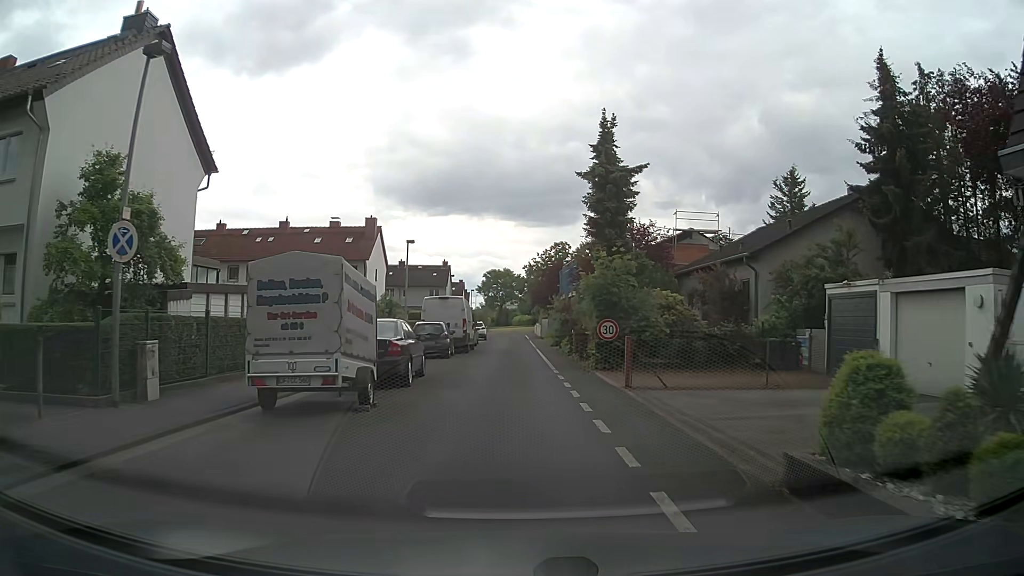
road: residential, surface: asphalt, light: Day
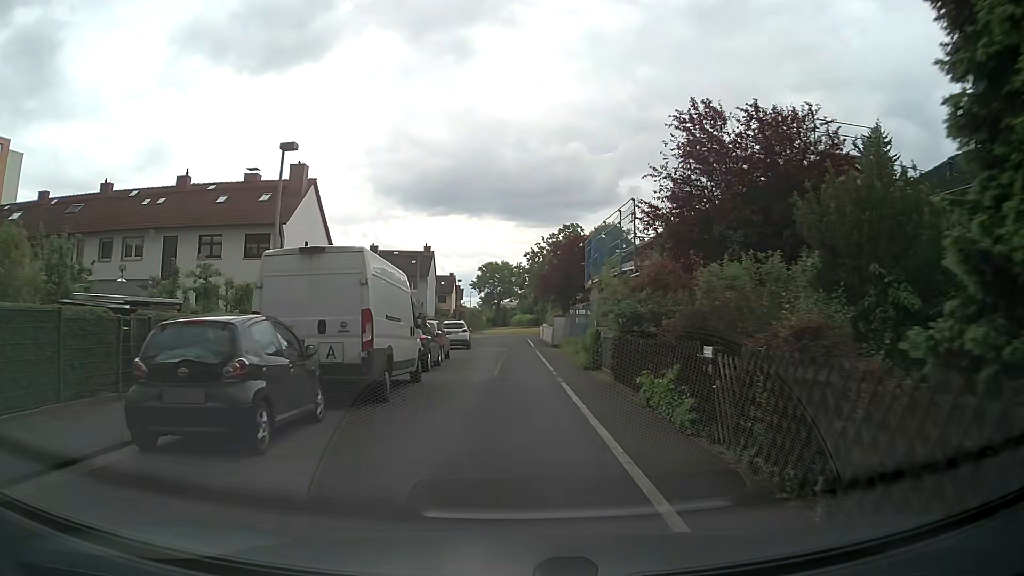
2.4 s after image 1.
(-0.1, +19.6) m; 0°
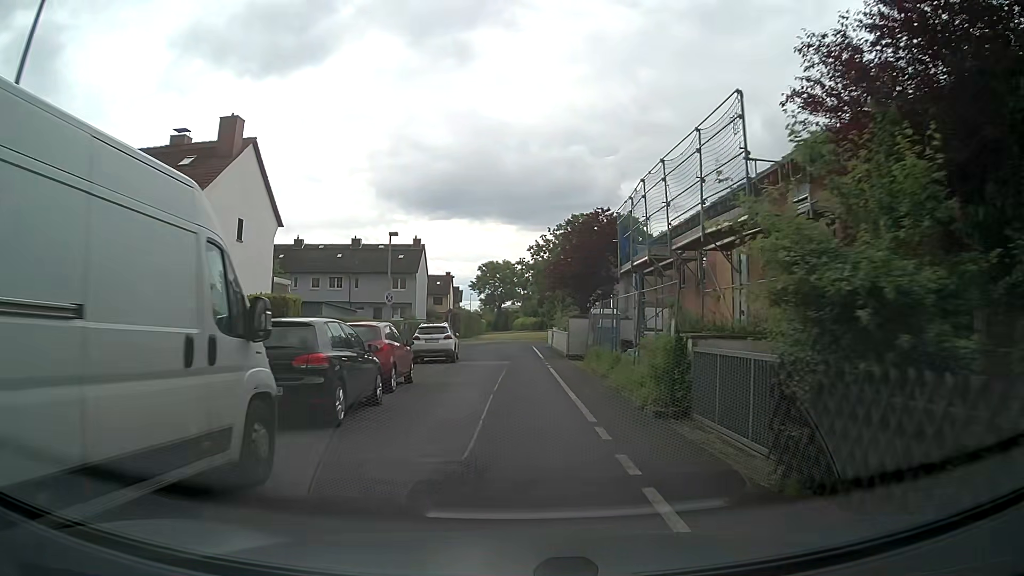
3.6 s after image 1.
(-0.1, +10.0) m; -1°
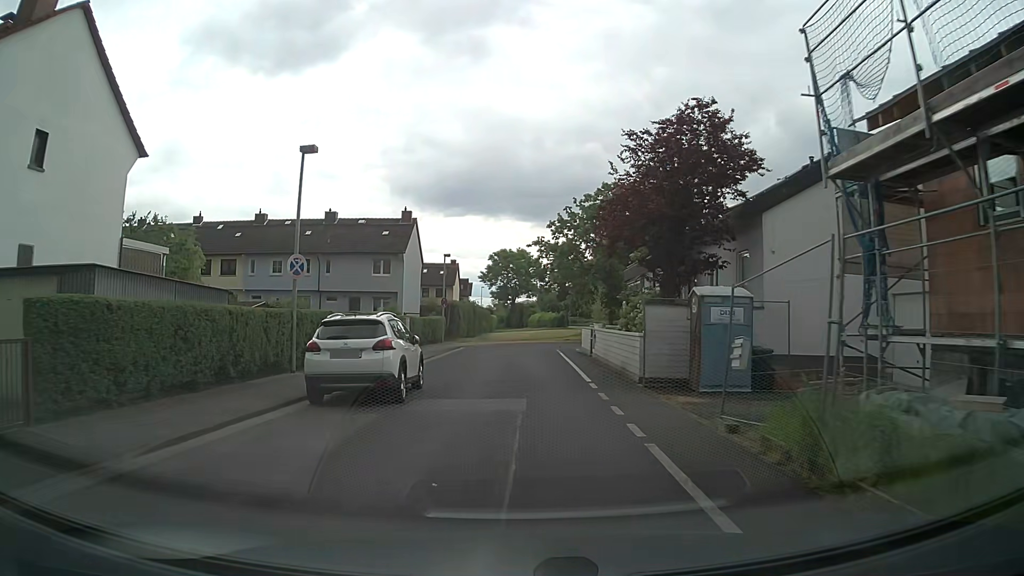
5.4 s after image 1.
(-0.1, +15.0) m; -1°
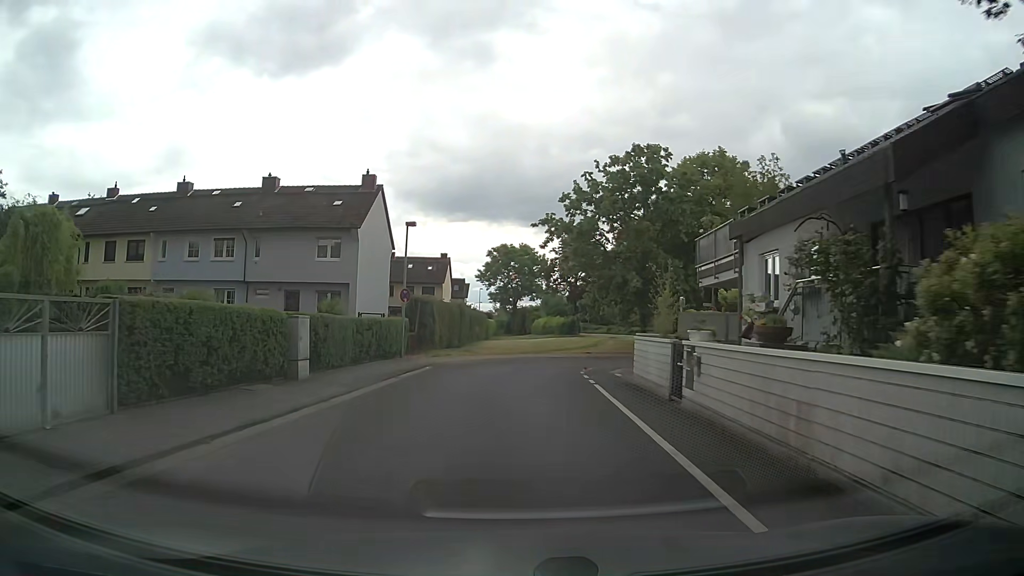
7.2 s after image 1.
(+0.2, +14.7) m; 0°
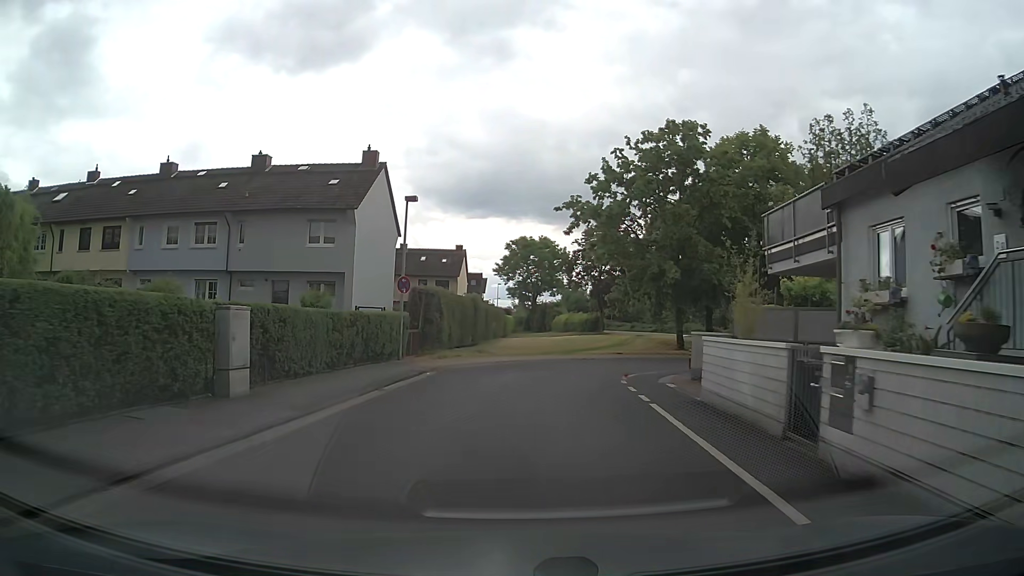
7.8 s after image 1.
(-0.1, +4.8) m; -1°
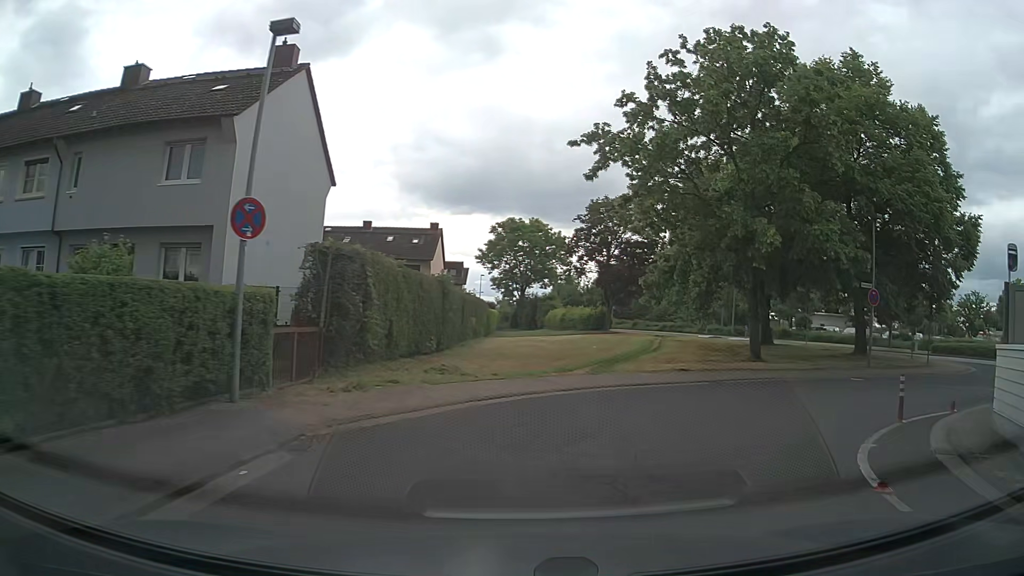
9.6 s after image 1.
(-0.4, +13.5) m; +1°
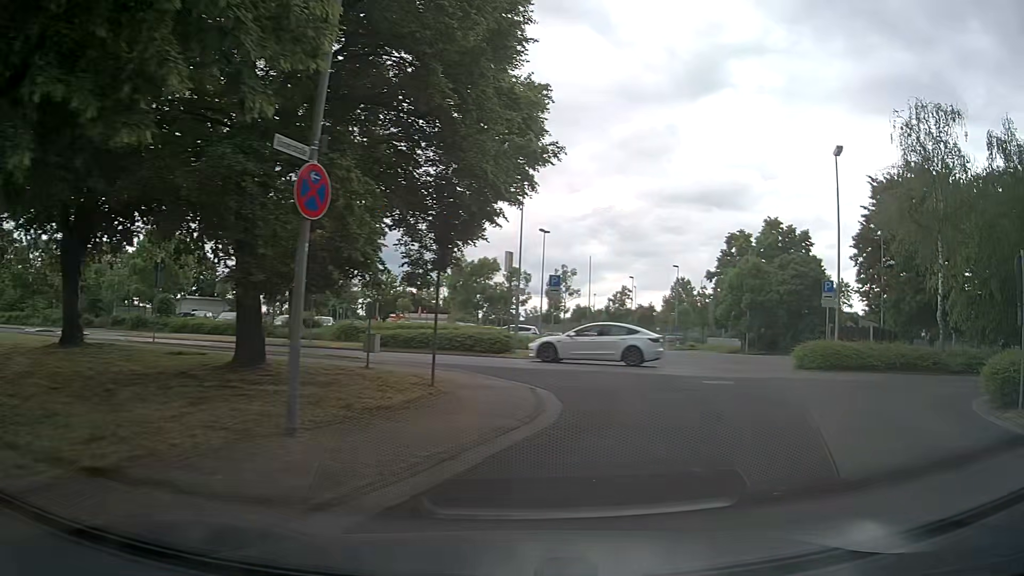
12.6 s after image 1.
(+7.0, +16.1) m; +53°
(+1, +10) (+1, +20) (-5, +27) (-15, +31) (-24, +34) (-34, +37) (-43, +40) (-53, +43) (-62, +47) (-71, +51) m
